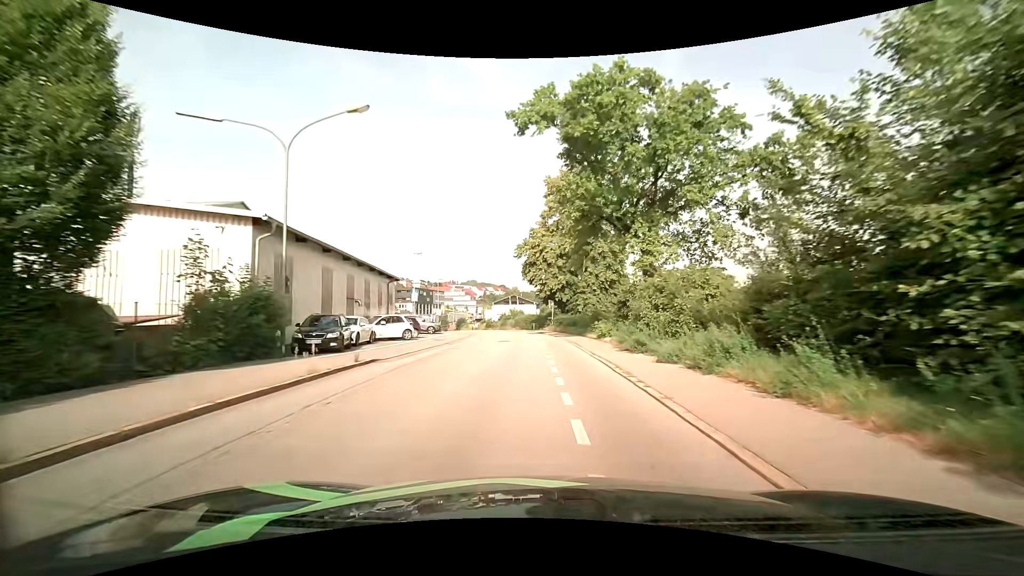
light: Day
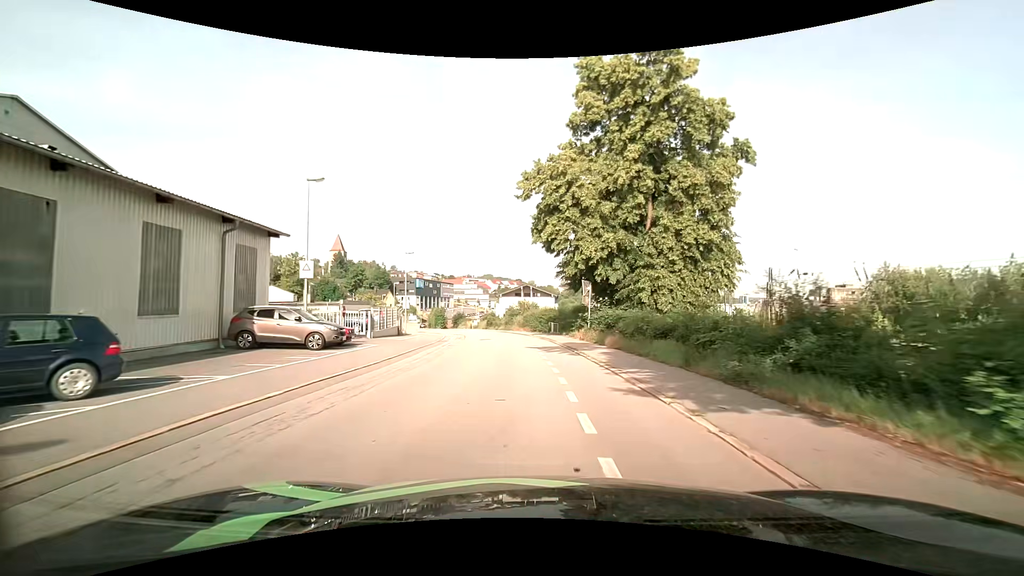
(-0.1, +25.9) m; -1°
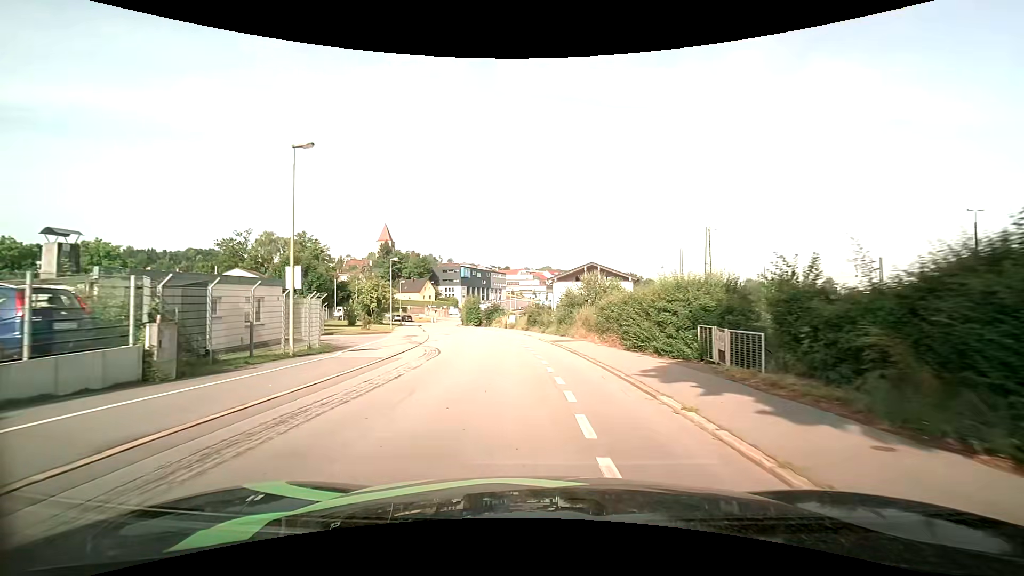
(-1.3, +30.7) m; -7°
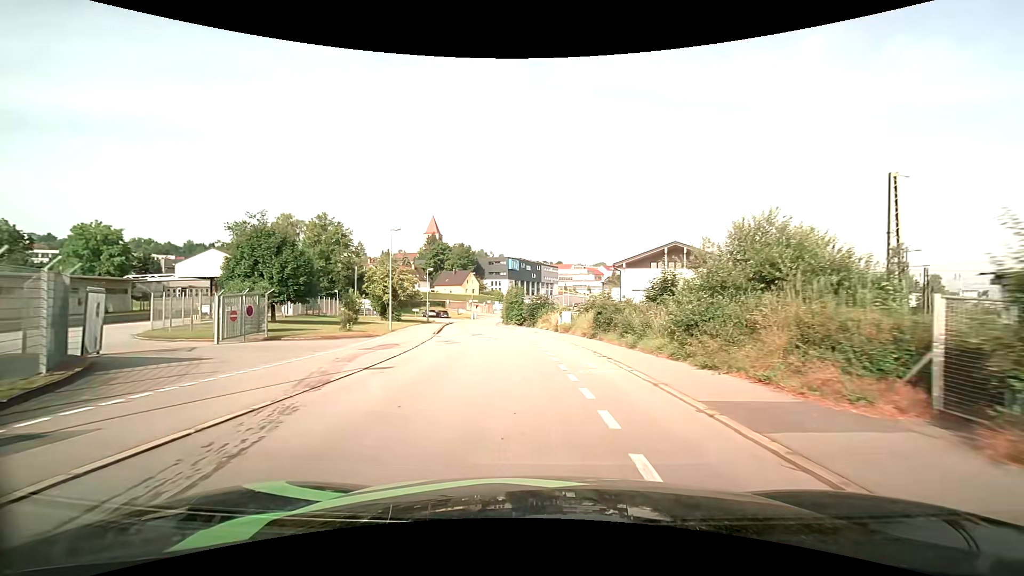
(-0.9, +18.2) m; -5°
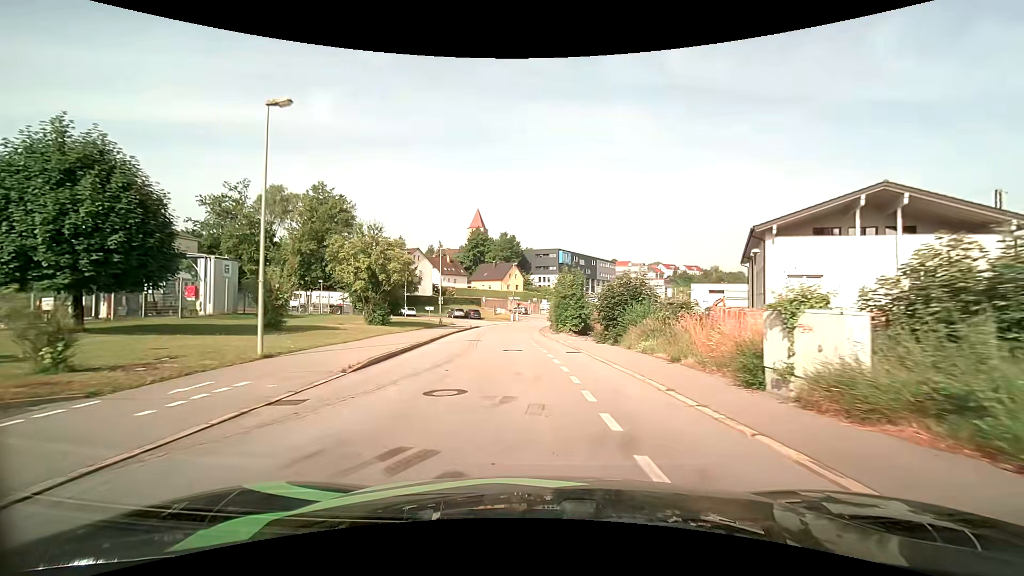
(-1.6, +24.3) m; -6°
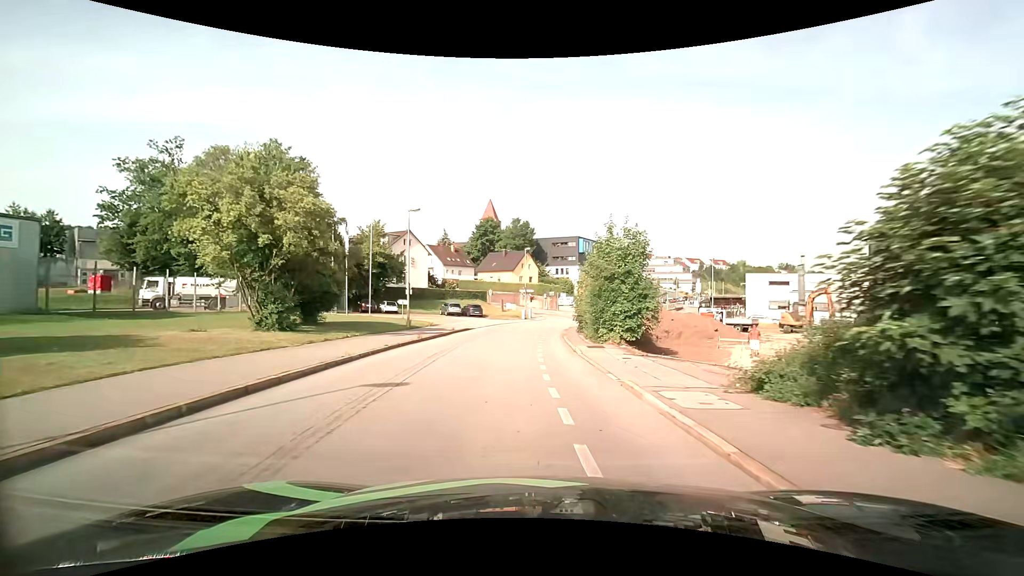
(-0.3, +17.8) m; -2°
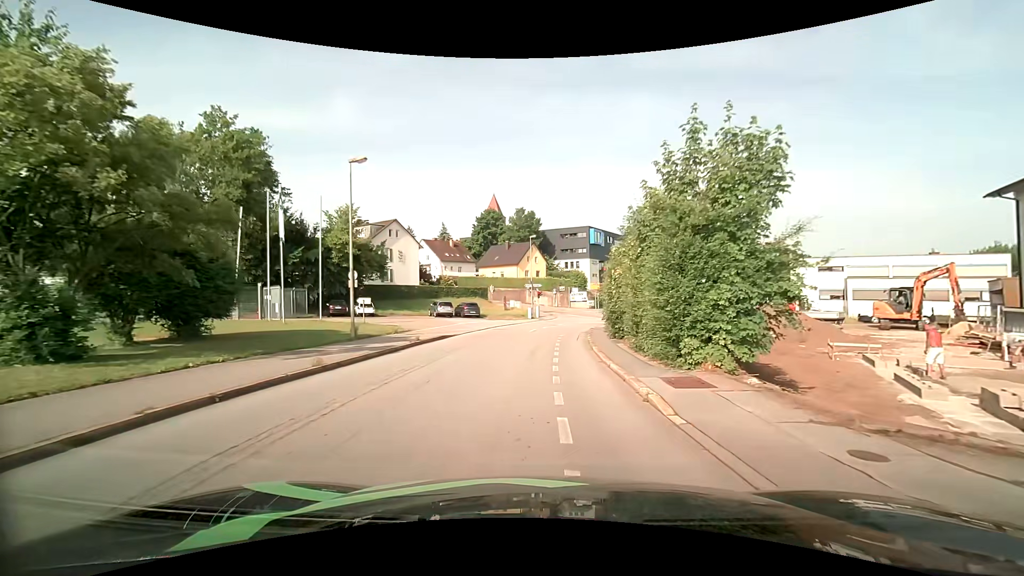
(0.0, +11.1) m; -1°
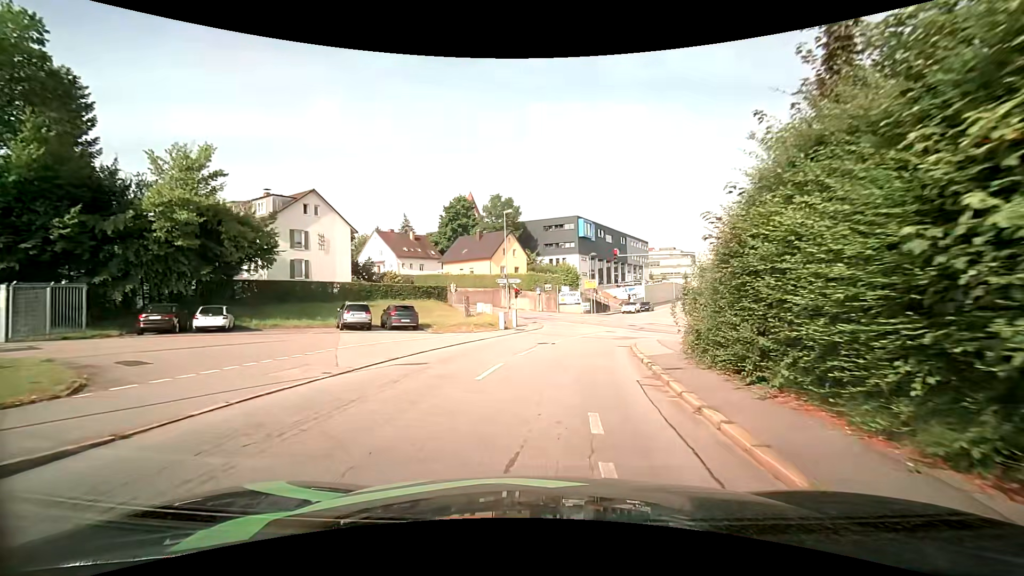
(+0.2, +19.7) m; +2°
(0, +10) (+2, +20) (+4, +30) (+9, +38) (+18, +42) (+27, +38) (+36, +33) (+45, +29) (+54, +25) (+64, +21) m
